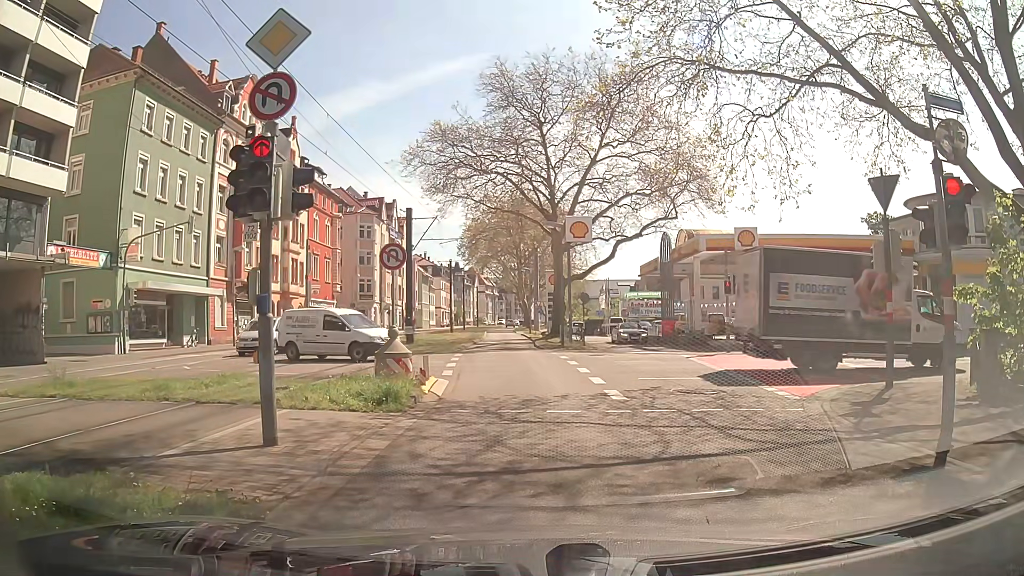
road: secondary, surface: asphalt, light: Day
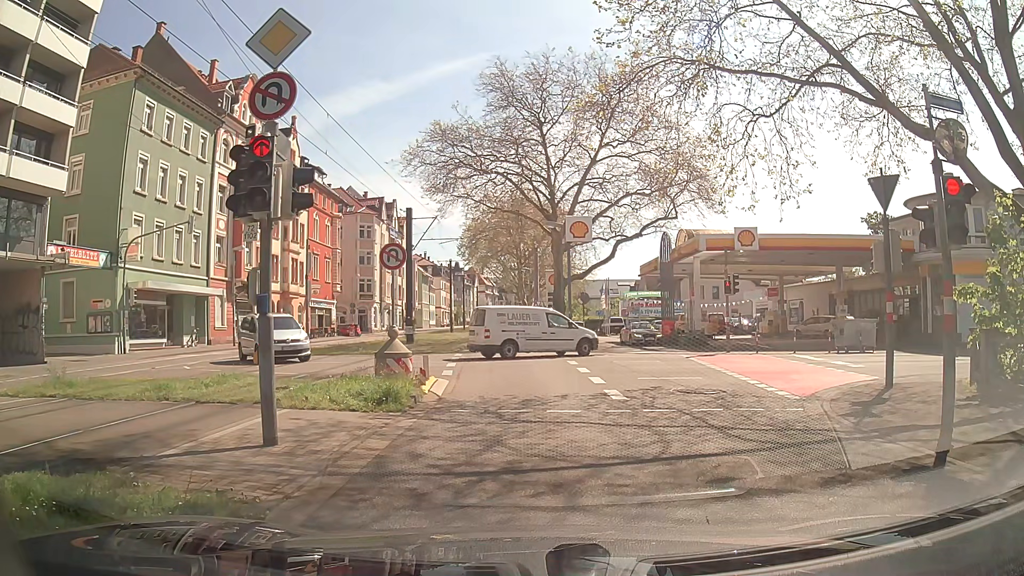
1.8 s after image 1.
(0.0, 0.0) m; 0°
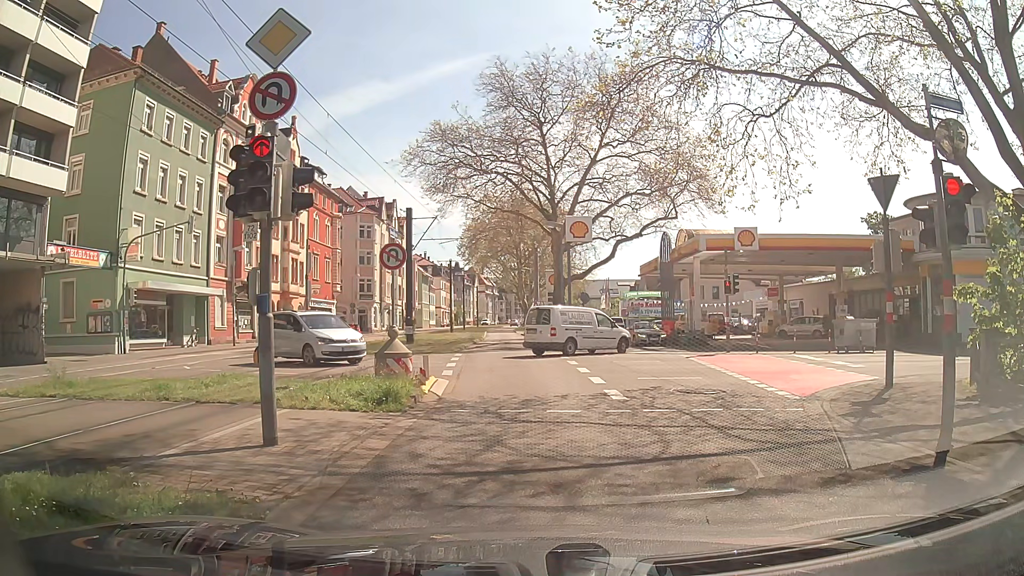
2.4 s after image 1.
(0.0, 0.0) m; 0°
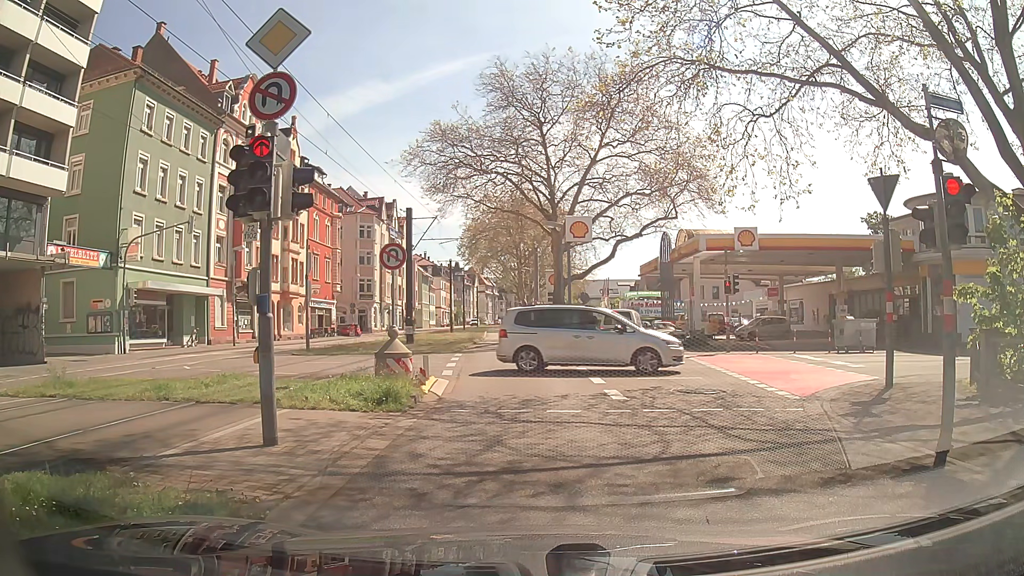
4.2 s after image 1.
(0.0, 0.0) m; 0°
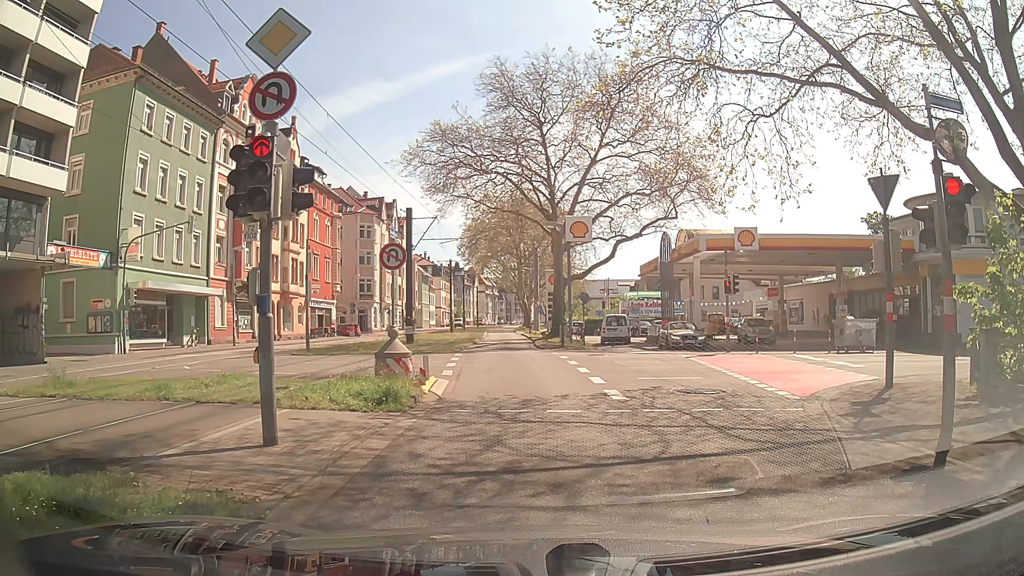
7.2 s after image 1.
(0.0, 0.0) m; 0°
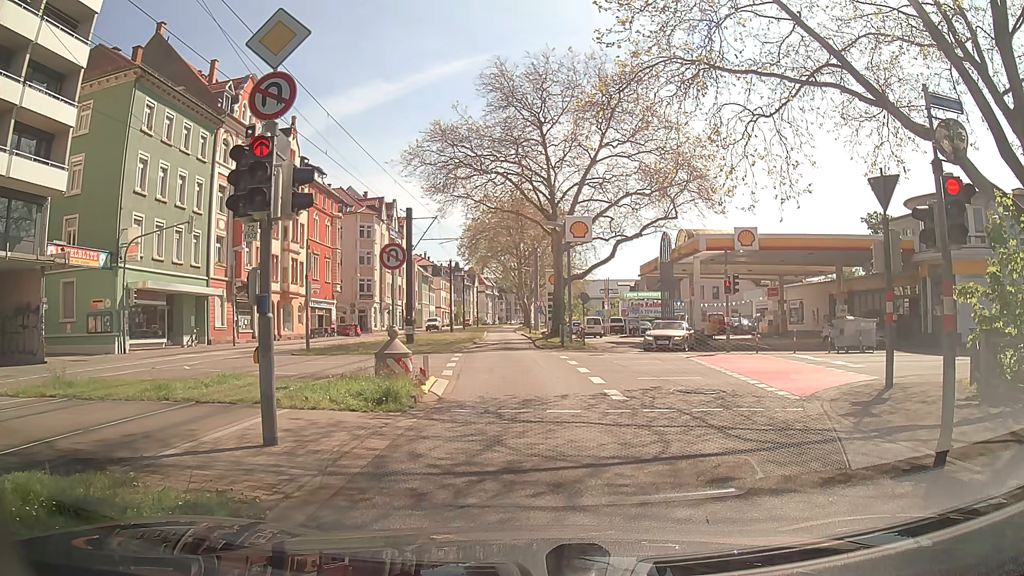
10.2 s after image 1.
(0.0, 0.0) m; 0°
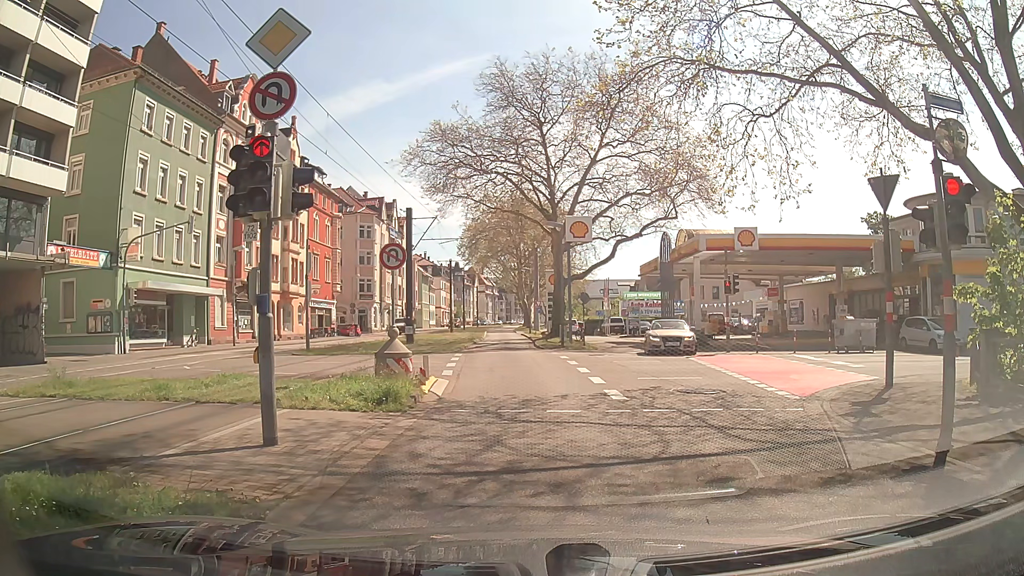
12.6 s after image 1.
(0.0, 0.0) m; 0°
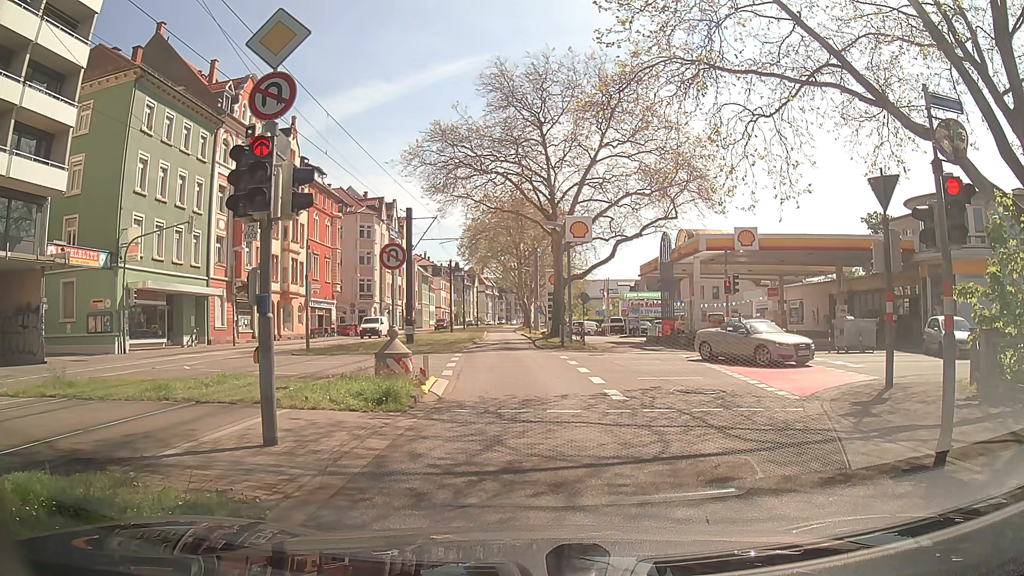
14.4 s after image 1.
(0.0, 0.0) m; 0°
